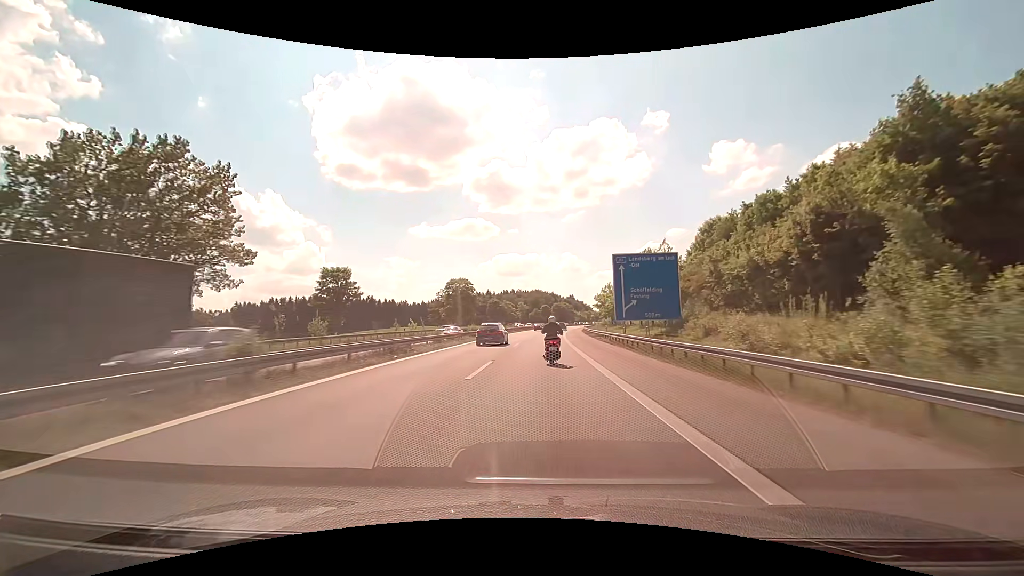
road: motorway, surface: asphalt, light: Day
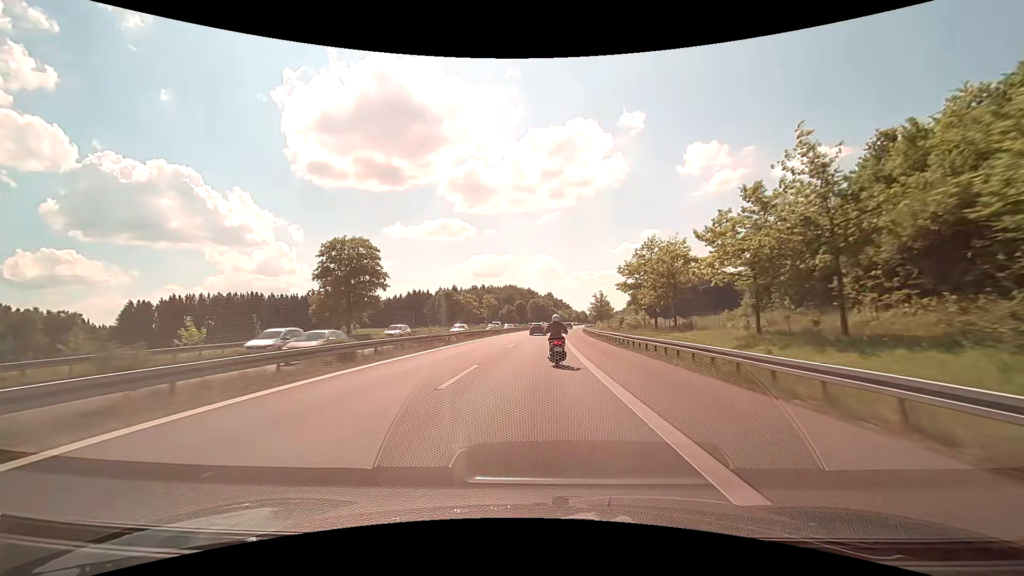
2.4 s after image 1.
(+1.4, +56.0) m; +3°
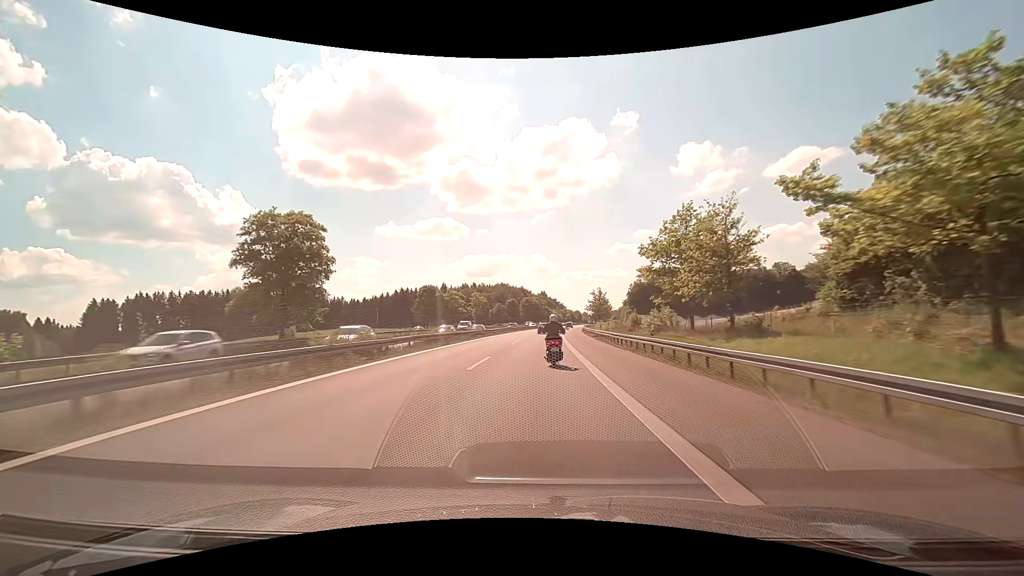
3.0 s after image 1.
(+0.1, +13.8) m; +1°
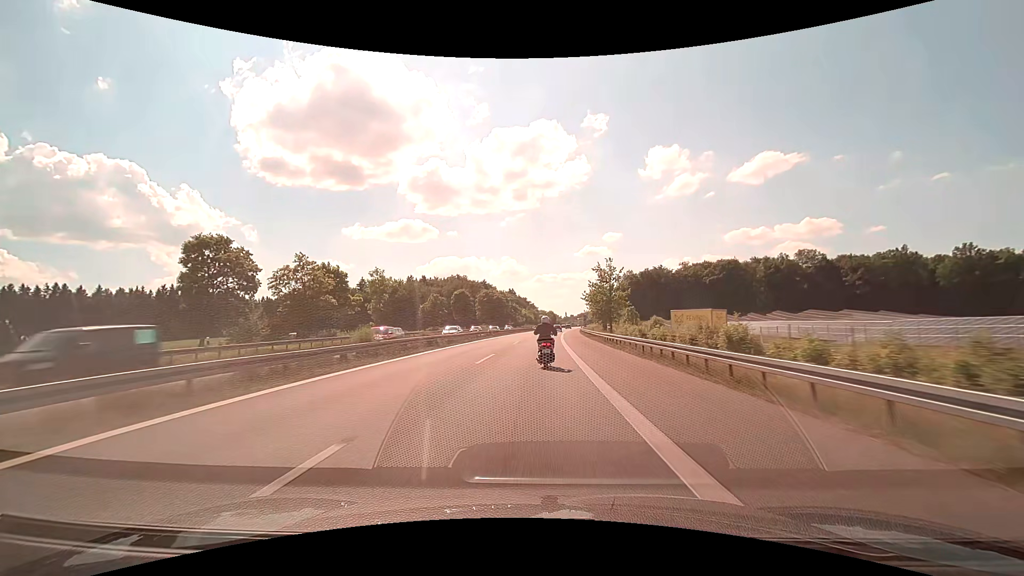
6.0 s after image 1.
(+2.2, +68.7) m; +4°
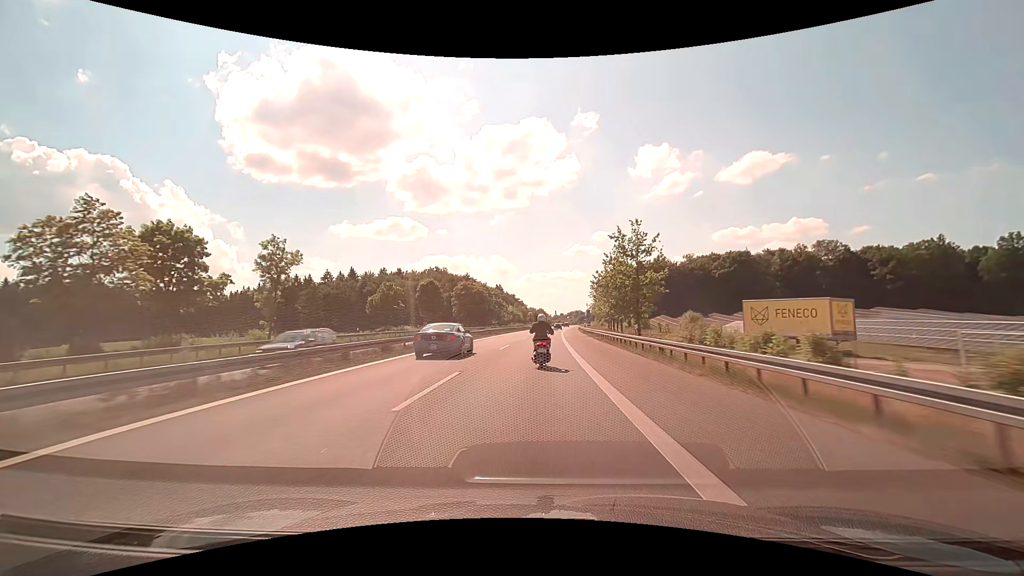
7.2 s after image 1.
(+0.3, +27.8) m; +1°
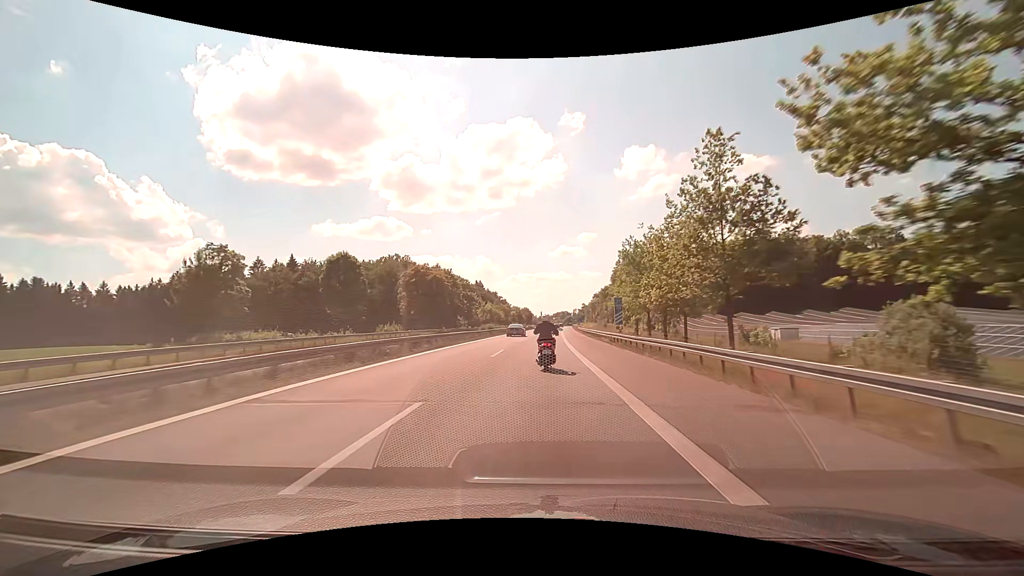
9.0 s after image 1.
(+0.6, +41.2) m; +2°
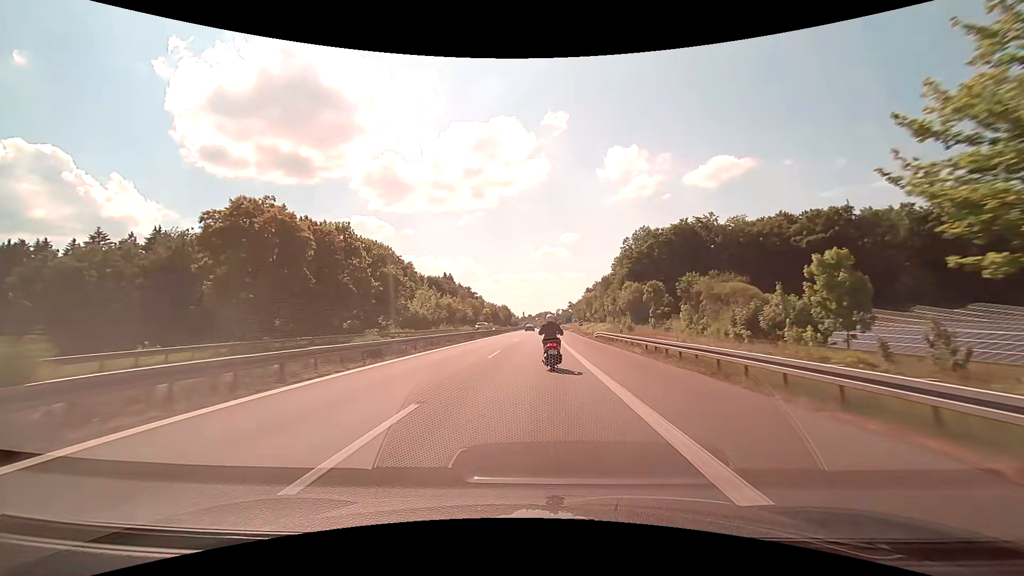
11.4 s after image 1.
(+1.0, +53.9) m; +2°
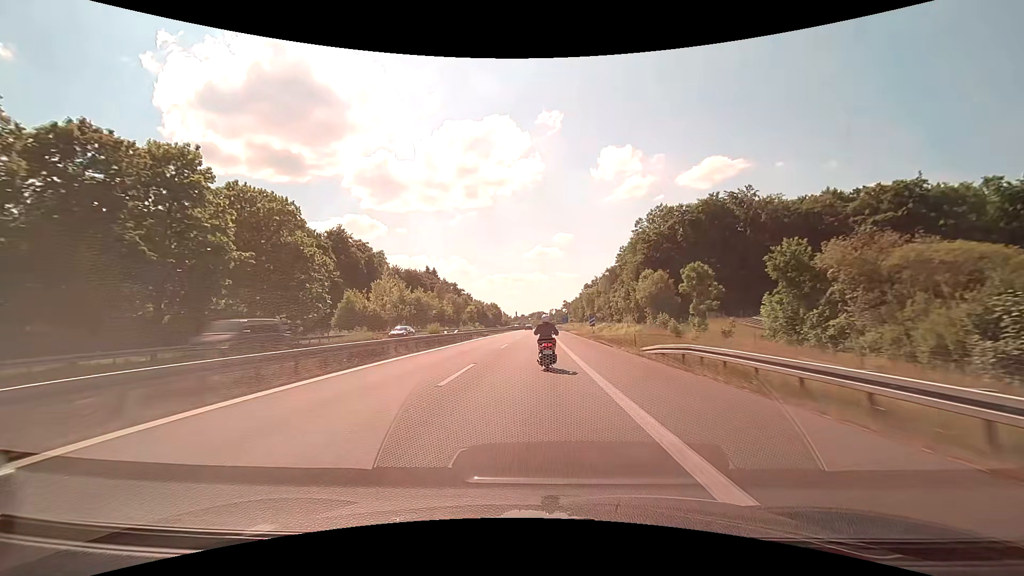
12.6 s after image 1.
(+0.2, +27.0) m; +1°
(0, +10) (0, +20) (0, +30) (0, +40) (0, +50) (0, +60) (0, +70) (0, +80) (0, +90) (+1, +100) m
